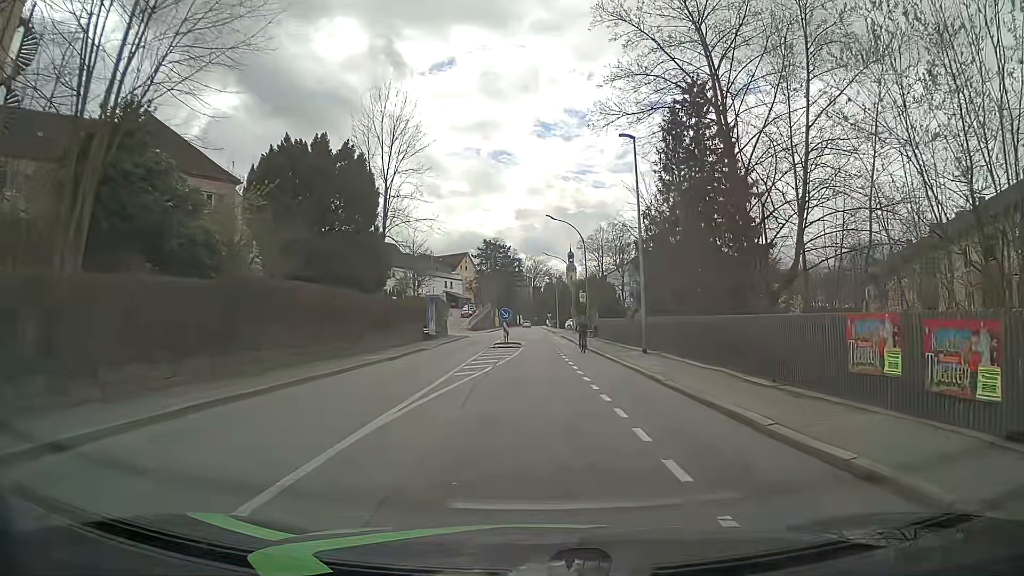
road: tertiary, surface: asphalt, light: Day
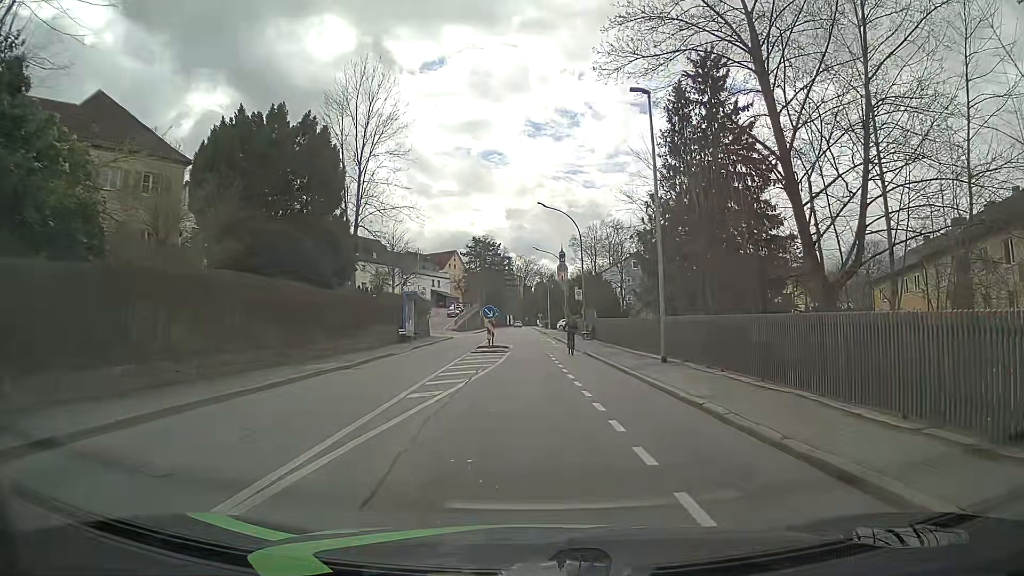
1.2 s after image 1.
(+0.1, +5.3) m; 0°
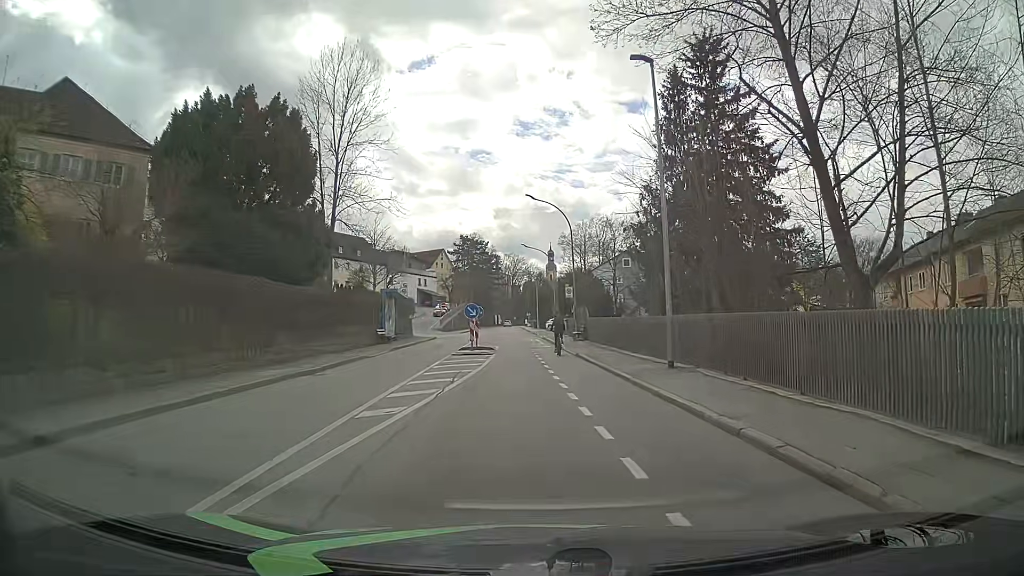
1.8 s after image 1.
(+0.1, +2.6) m; +3°
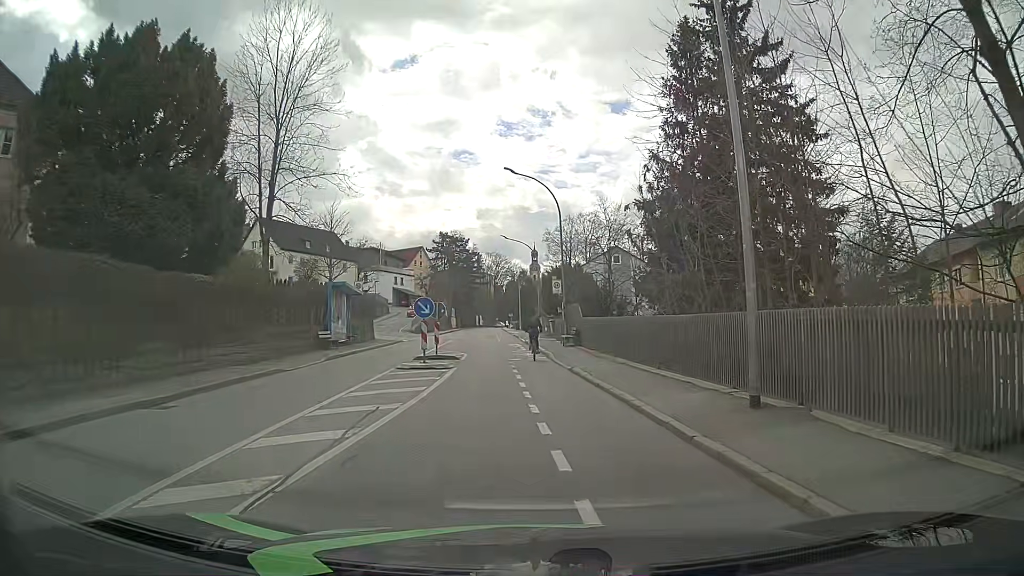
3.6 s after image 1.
(0.0, +7.6) m; +2°
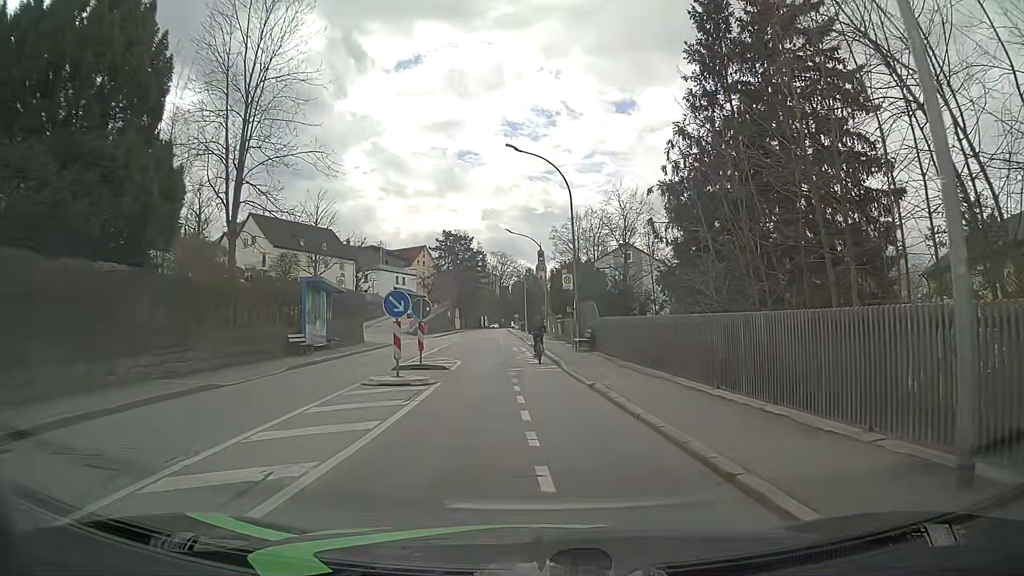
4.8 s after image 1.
(-0.1, +4.7) m; -2°
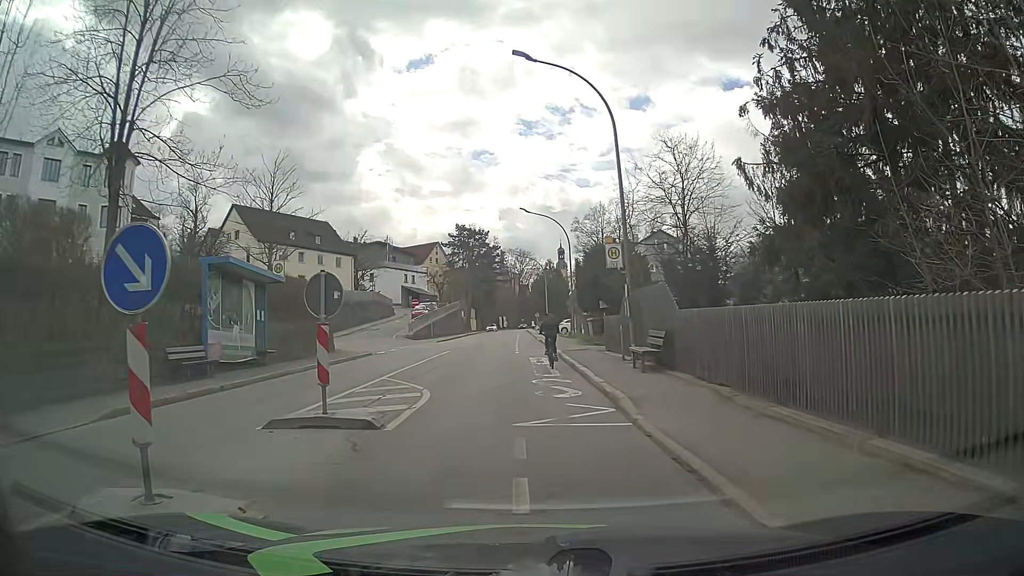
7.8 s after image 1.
(-0.1, +10.6) m; 0°
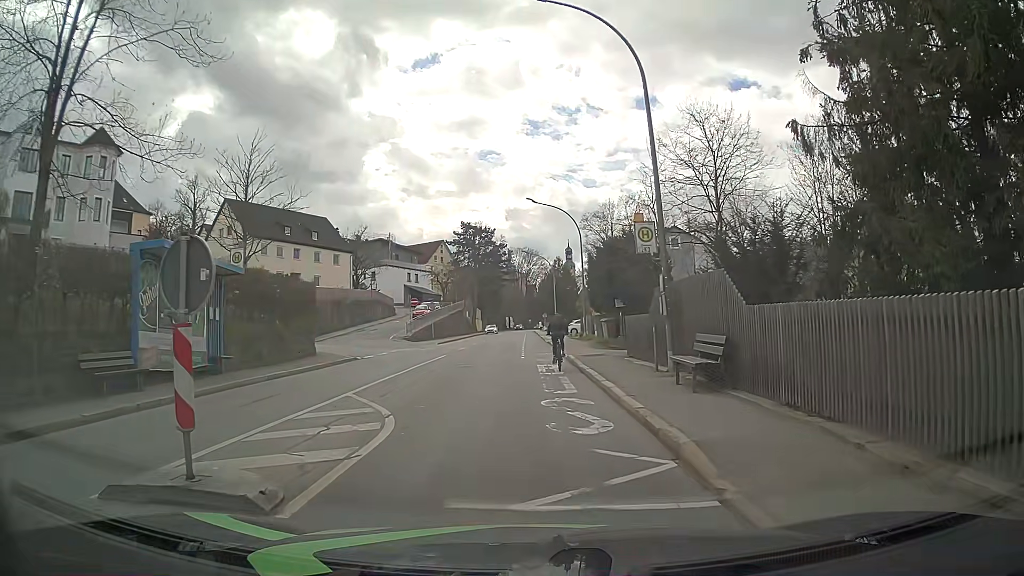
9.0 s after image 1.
(-0.2, +4.0) m; -3°
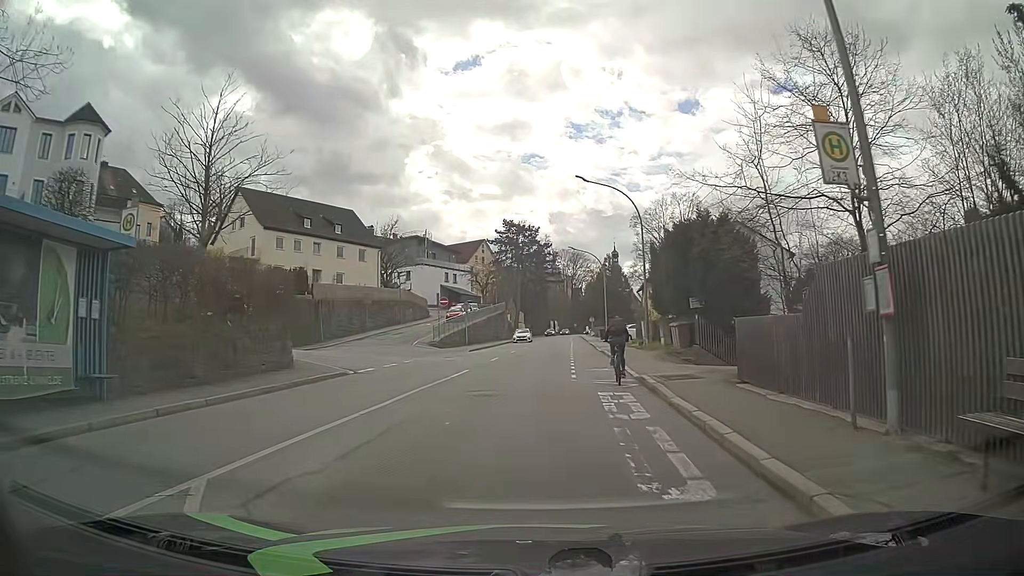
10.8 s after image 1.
(-0.1, +7.9) m; -4°
(-1, +10) (-1, +20) (0, +30) (+1, +40) (+1, +50) (+2, +60) (+3, +70) (+3, +80) (+4, +90) (+4, +100) m
